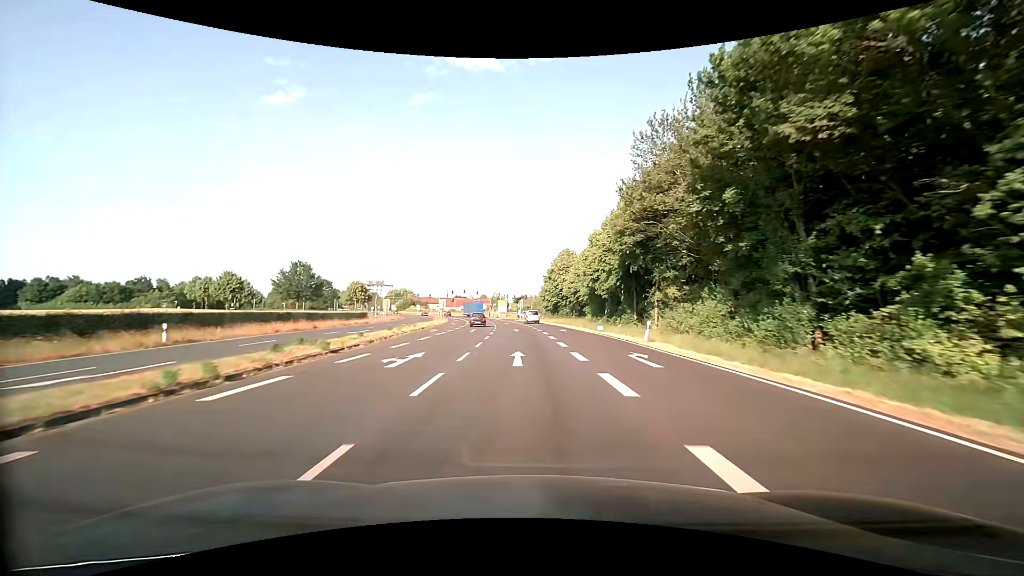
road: primary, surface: asphalt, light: Day
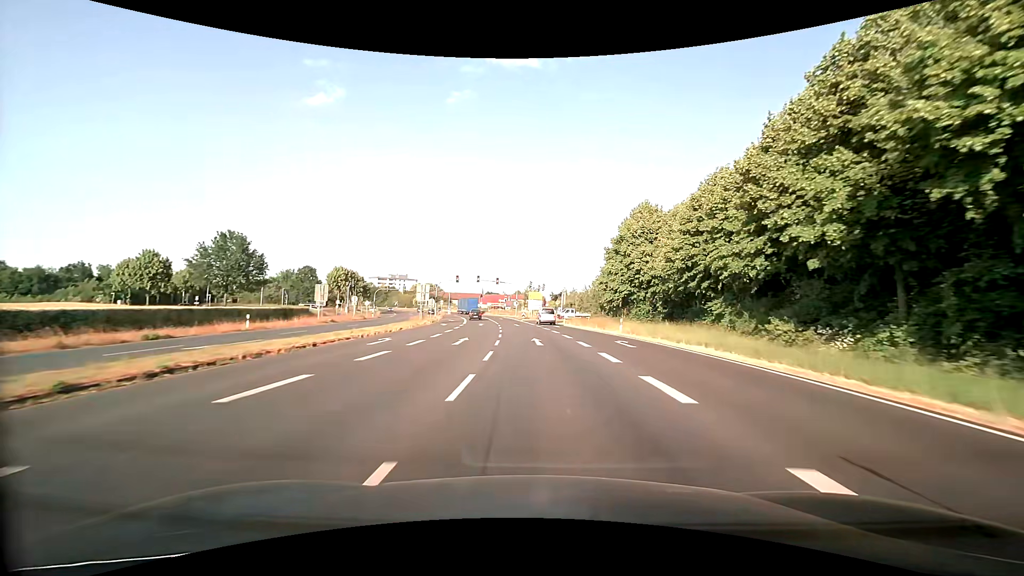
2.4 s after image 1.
(-2.2, +42.8) m; -5°
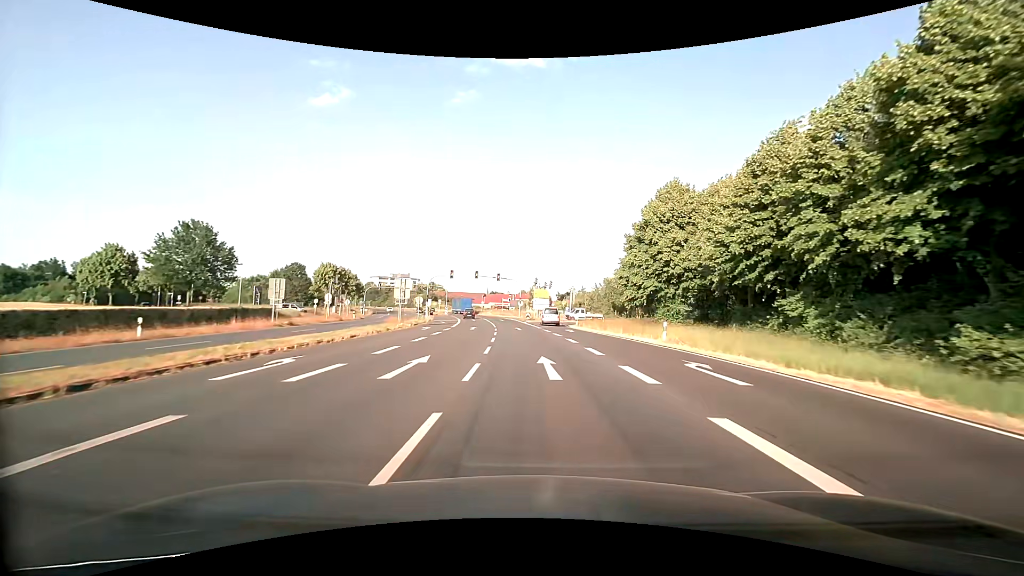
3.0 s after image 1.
(0.0, +9.9) m; -1°
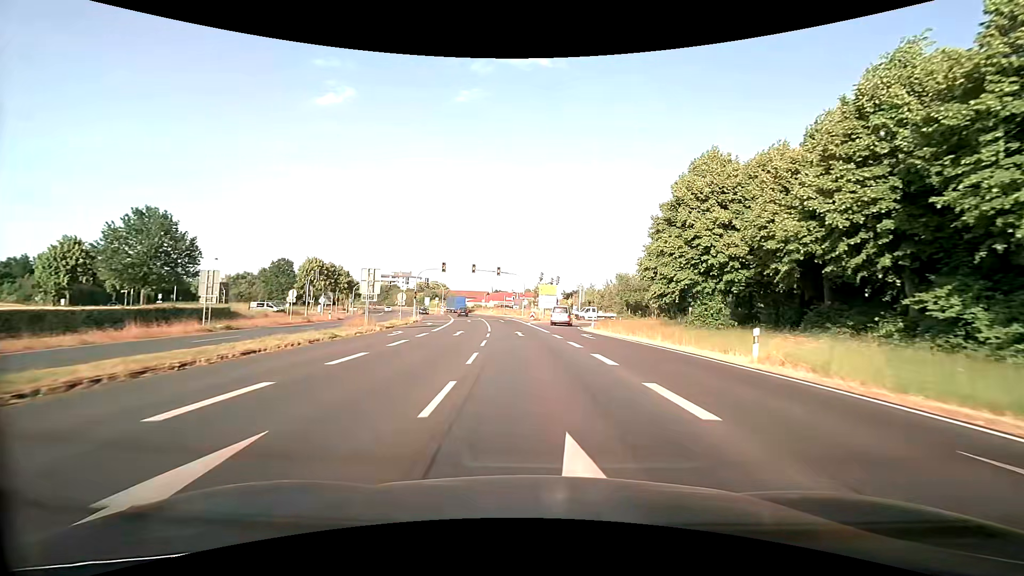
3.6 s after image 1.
(-0.1, +9.1) m; -1°
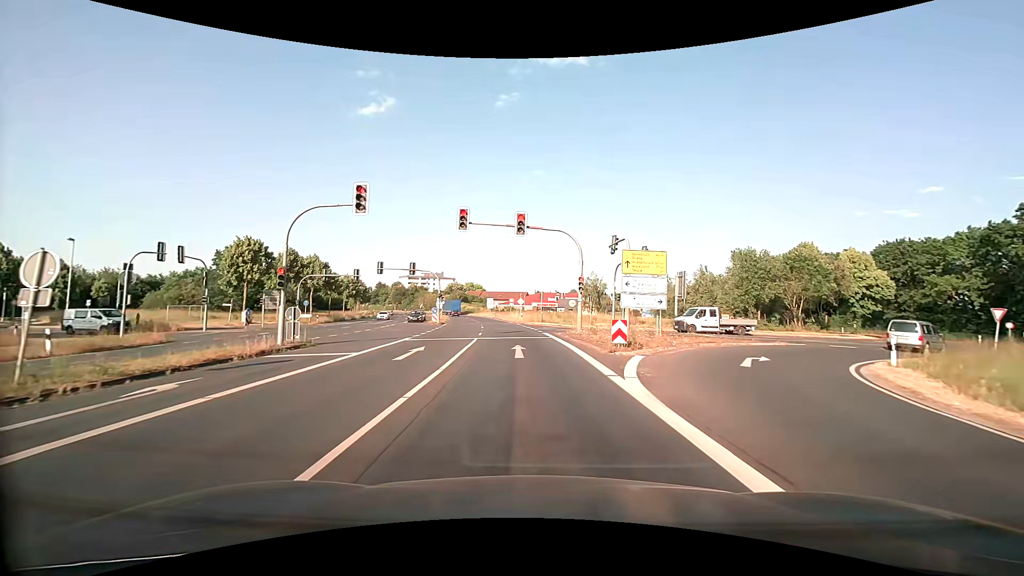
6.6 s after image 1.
(-1.2, +36.3) m; -5°
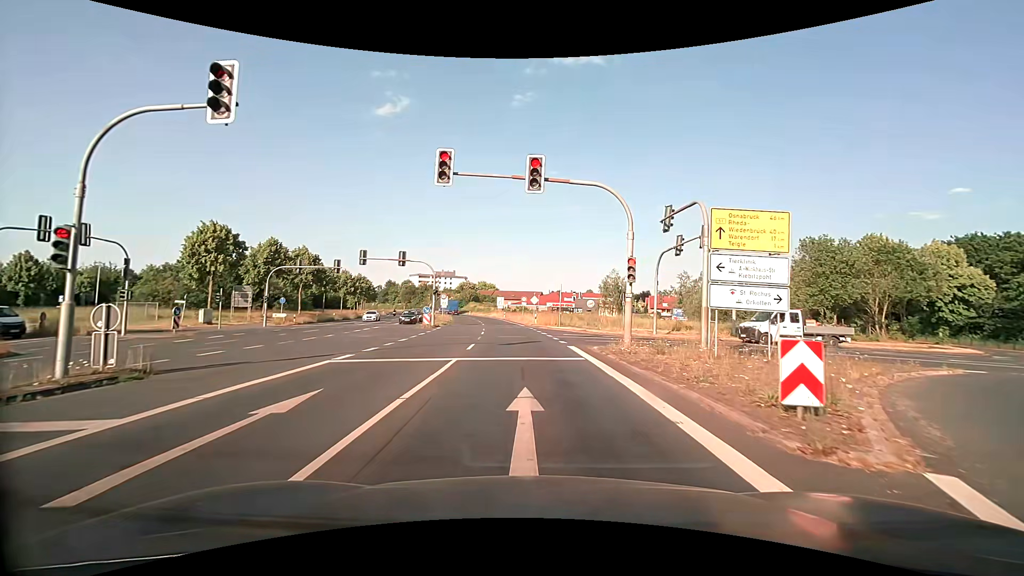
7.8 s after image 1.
(-0.1, +10.0) m; -1°
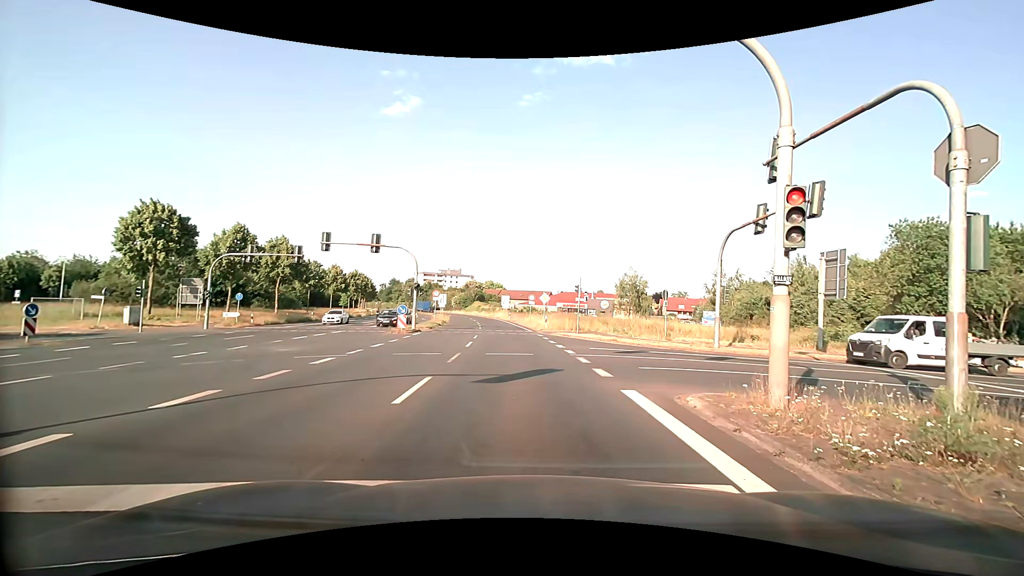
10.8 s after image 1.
(-0.1, +9.4) m; 0°
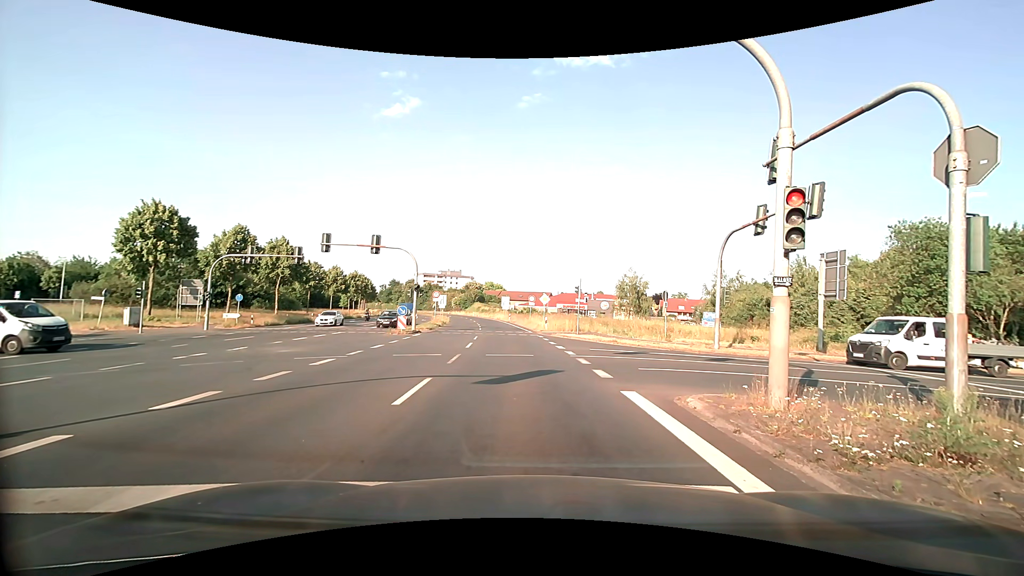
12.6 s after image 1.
(0.0, +0.1) m; 0°
